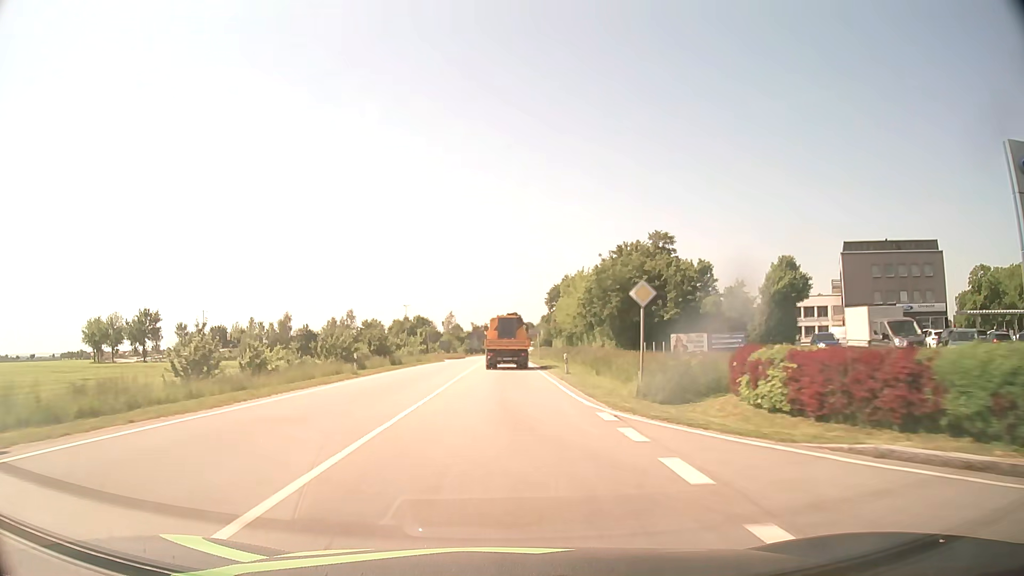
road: primary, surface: asphalt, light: Day
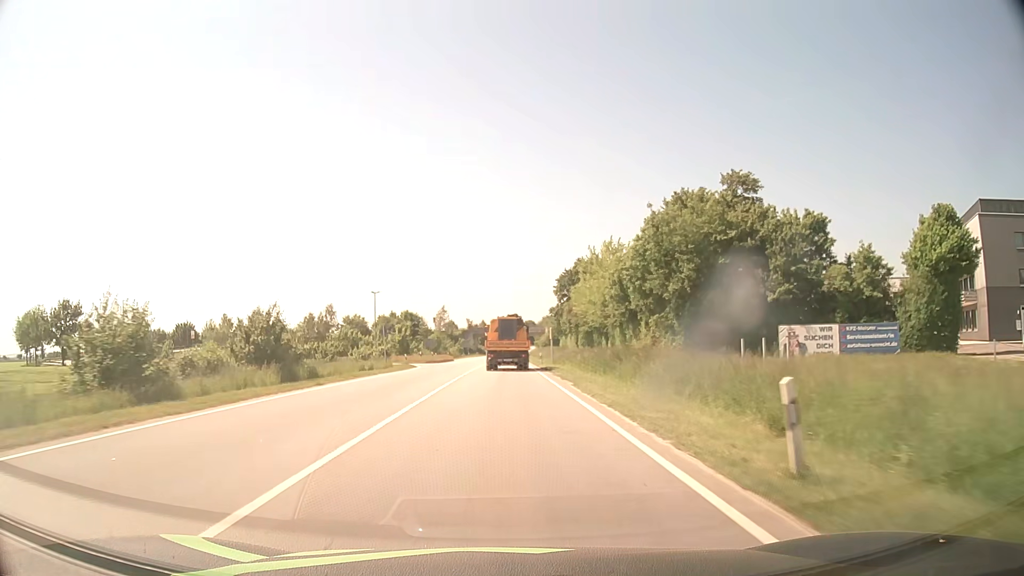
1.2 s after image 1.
(0.0, +25.0) m; 0°
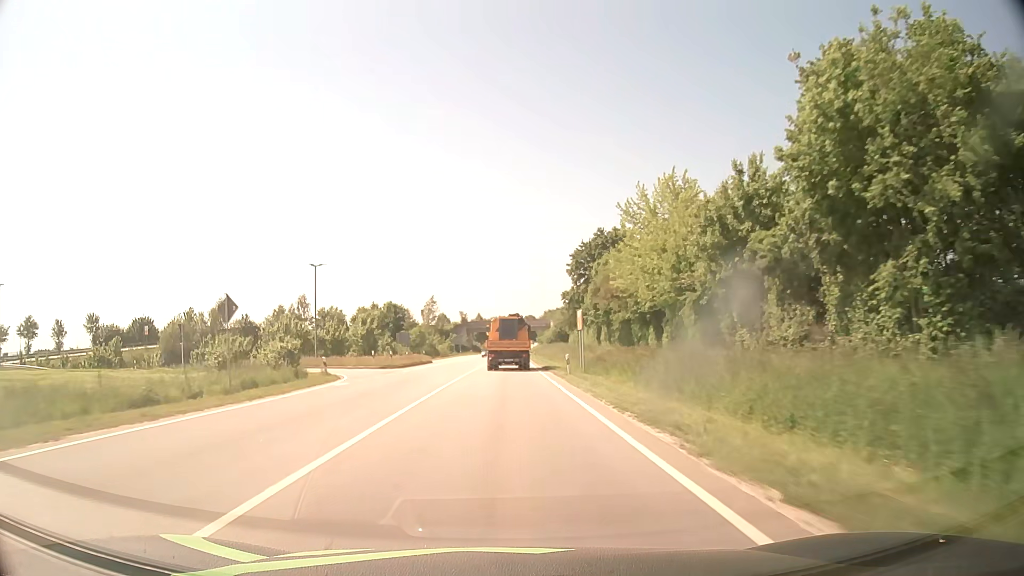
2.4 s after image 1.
(0.0, +25.3) m; 0°
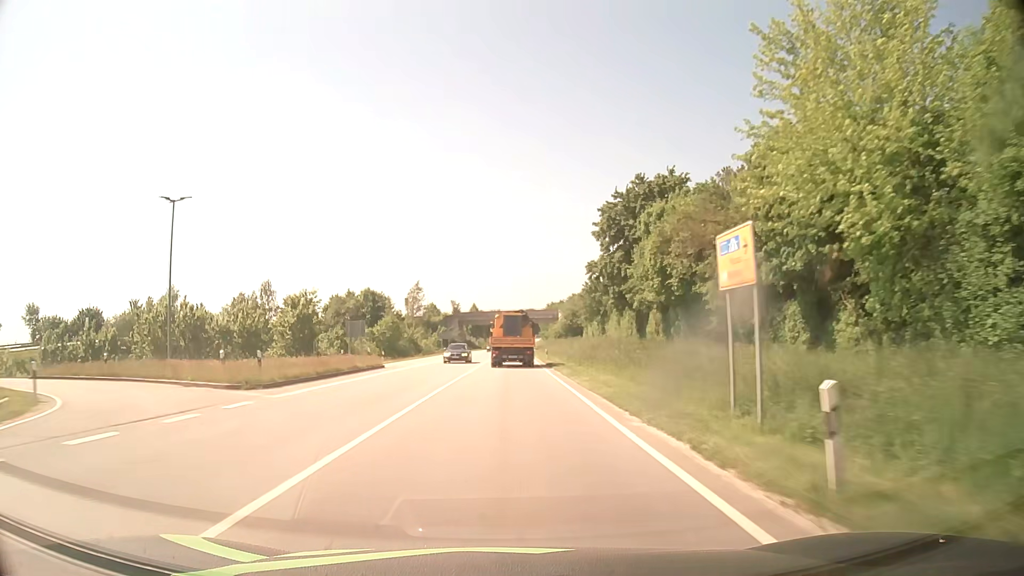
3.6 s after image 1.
(0.0, +25.4) m; 0°
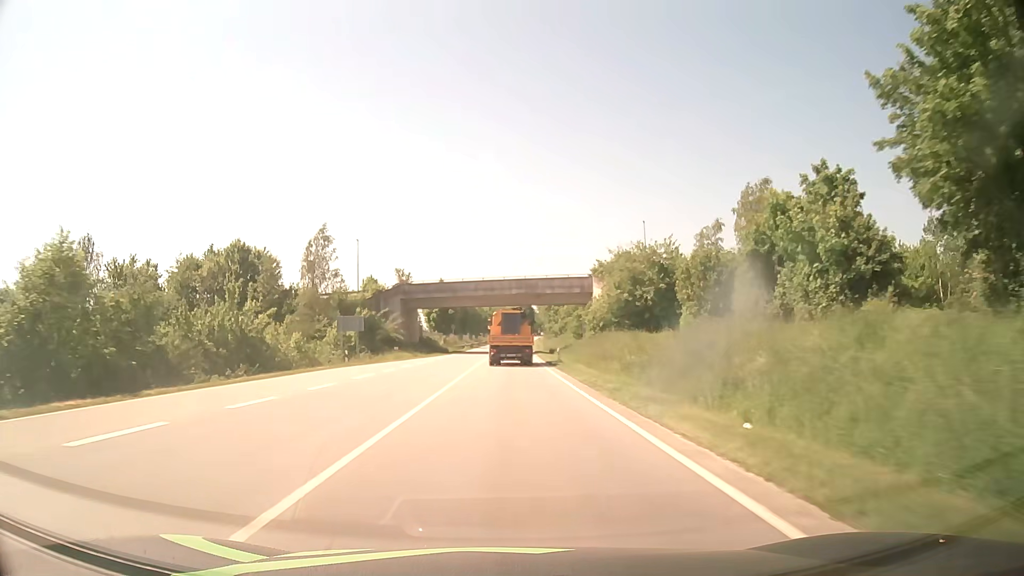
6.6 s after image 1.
(+0.5, +64.0) m; +1°
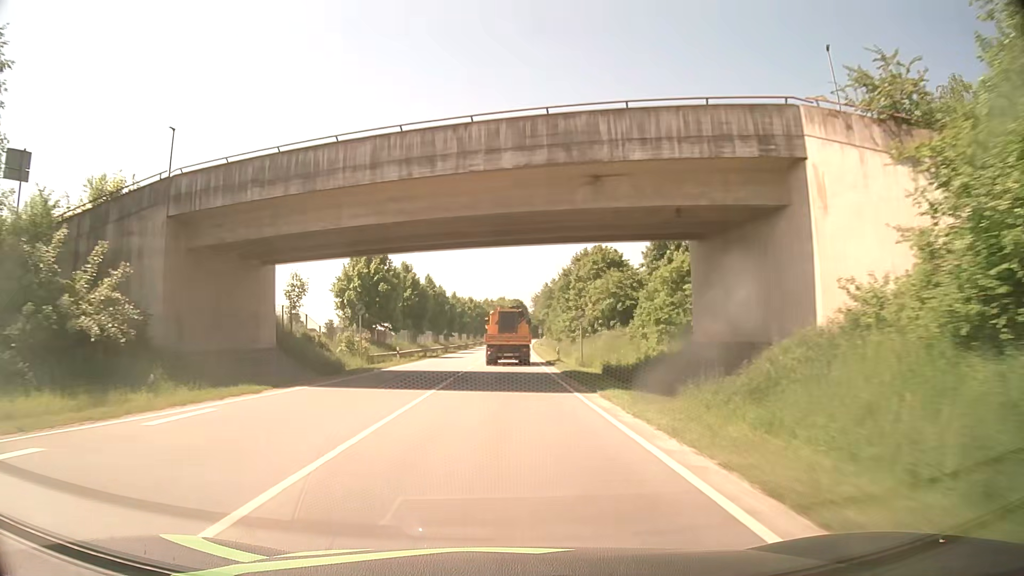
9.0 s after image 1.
(+0.5, +51.0) m; +1°
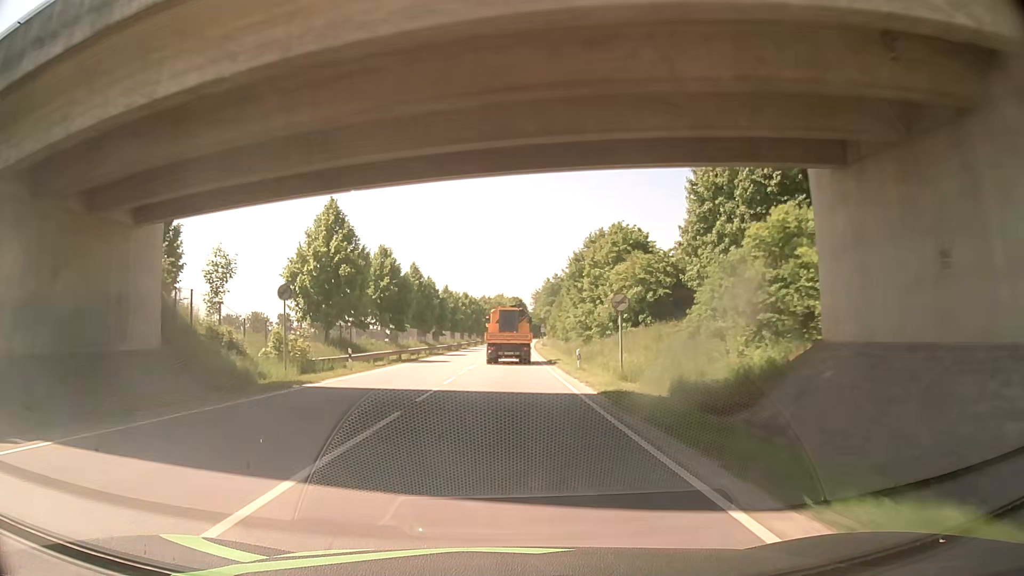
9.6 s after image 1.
(0.0, +12.7) m; 0°
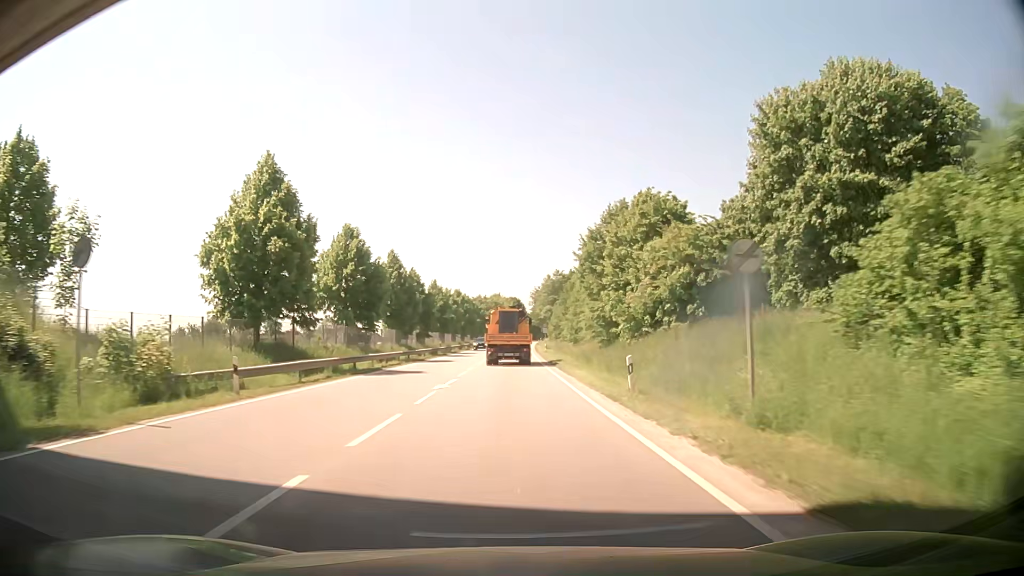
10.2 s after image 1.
(0.0, +12.6) m; 0°
